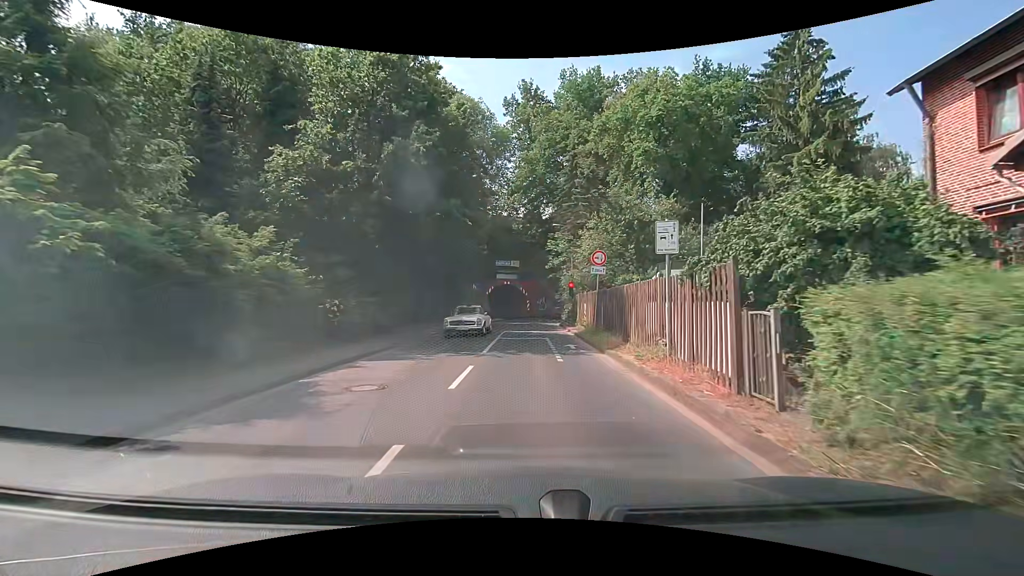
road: tertiary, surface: asphalt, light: Day
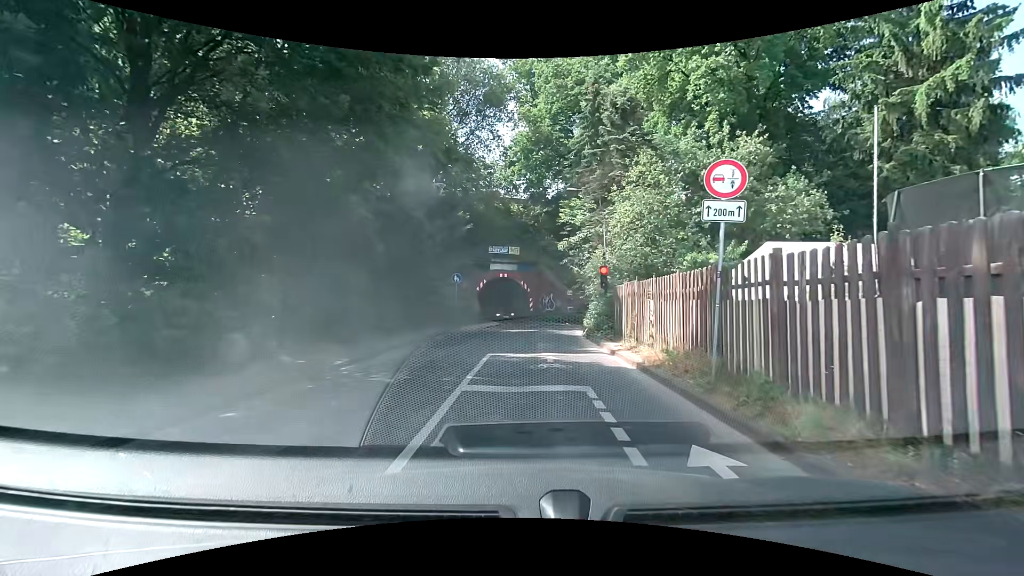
(-0.1, +11.8) m; -1°
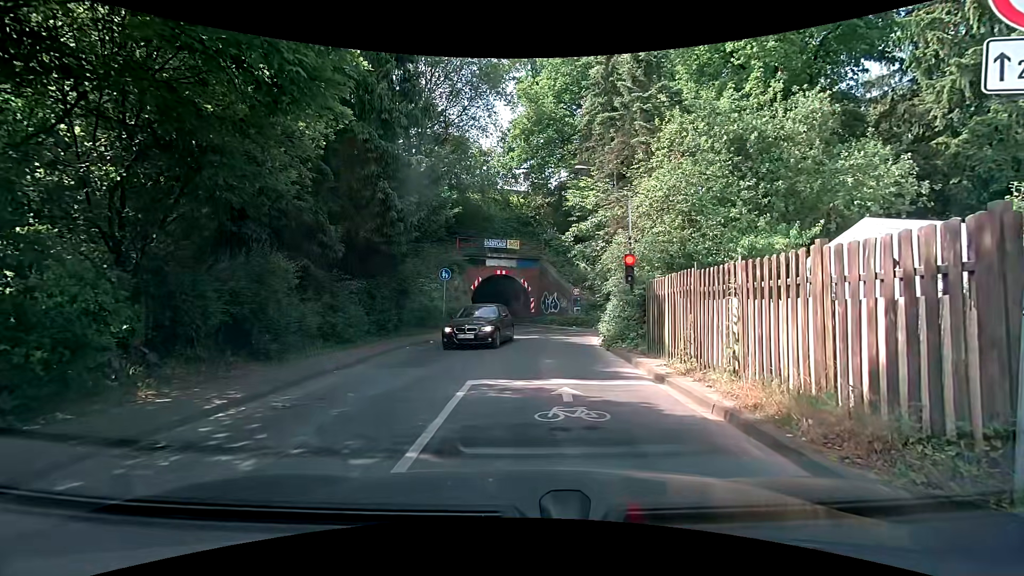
(+0.1, +4.3) m; +3°
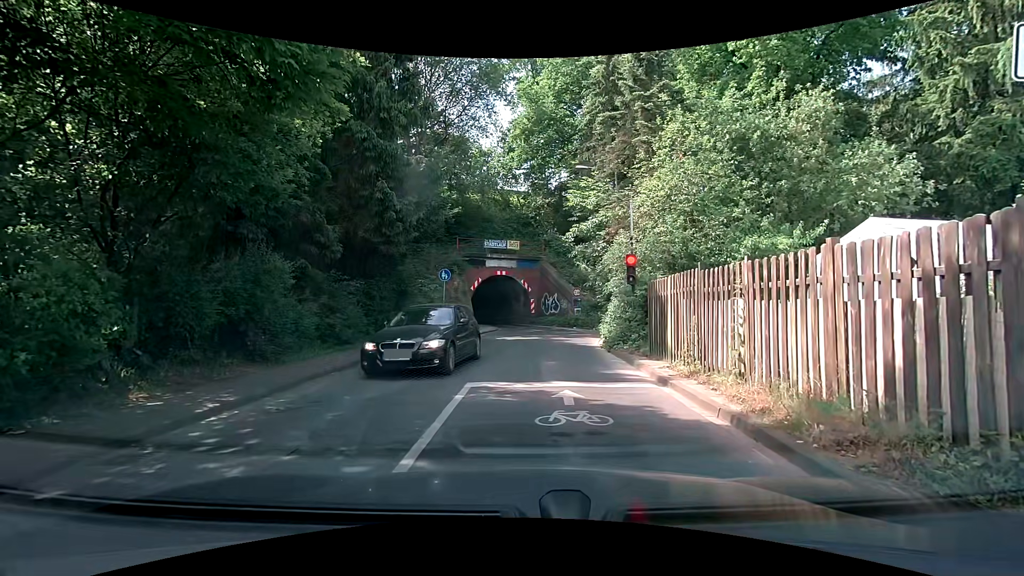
(0.0, +0.2) m; 0°
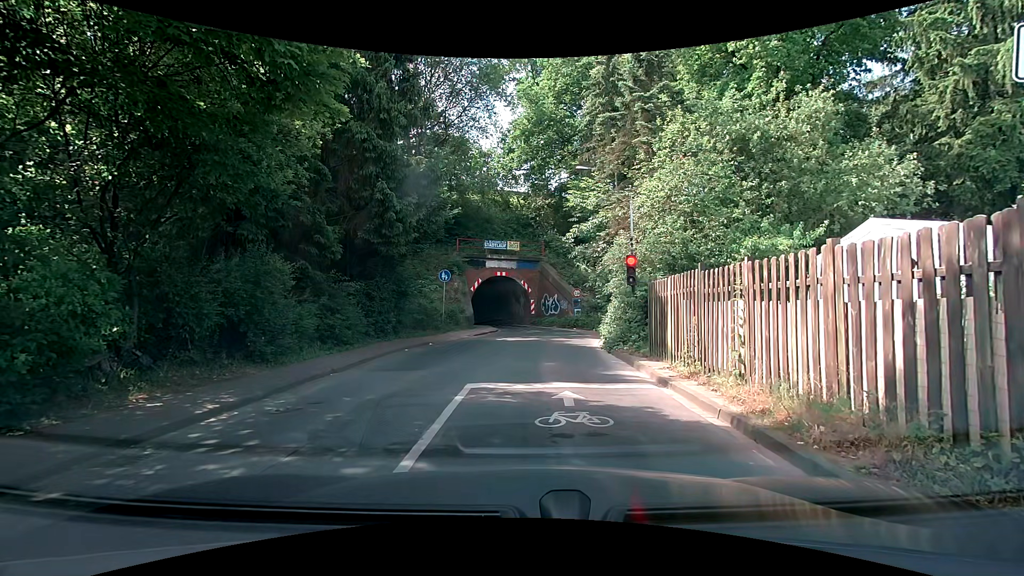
(0.0, +0.1) m; 0°
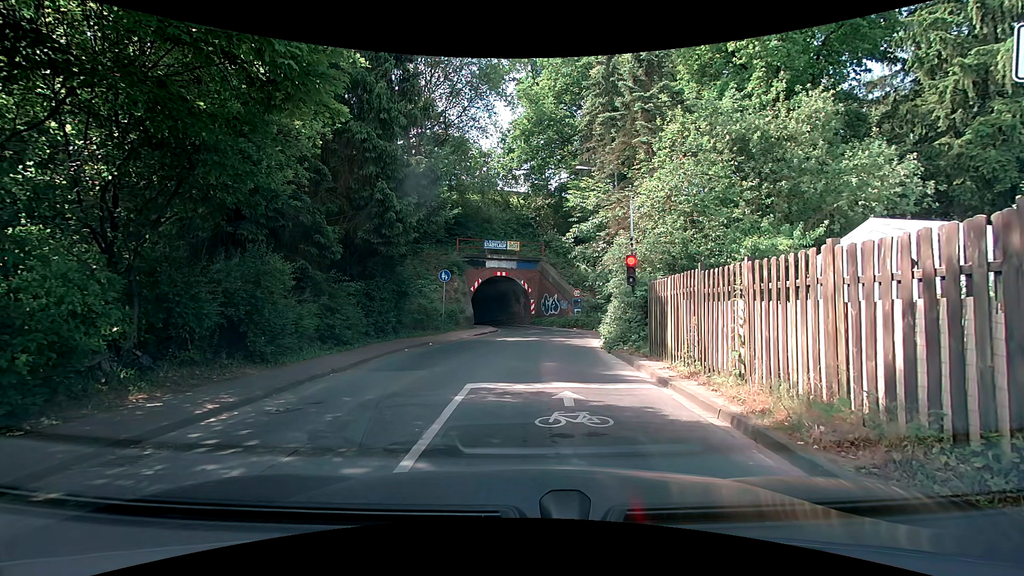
(0.0, 0.0) m; 0°
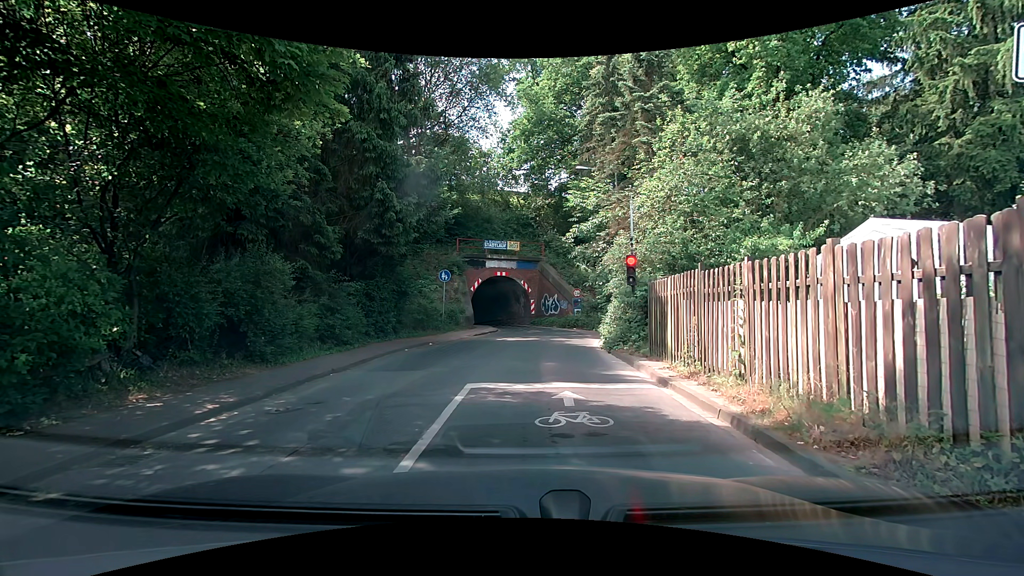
(0.0, 0.0) m; 0°
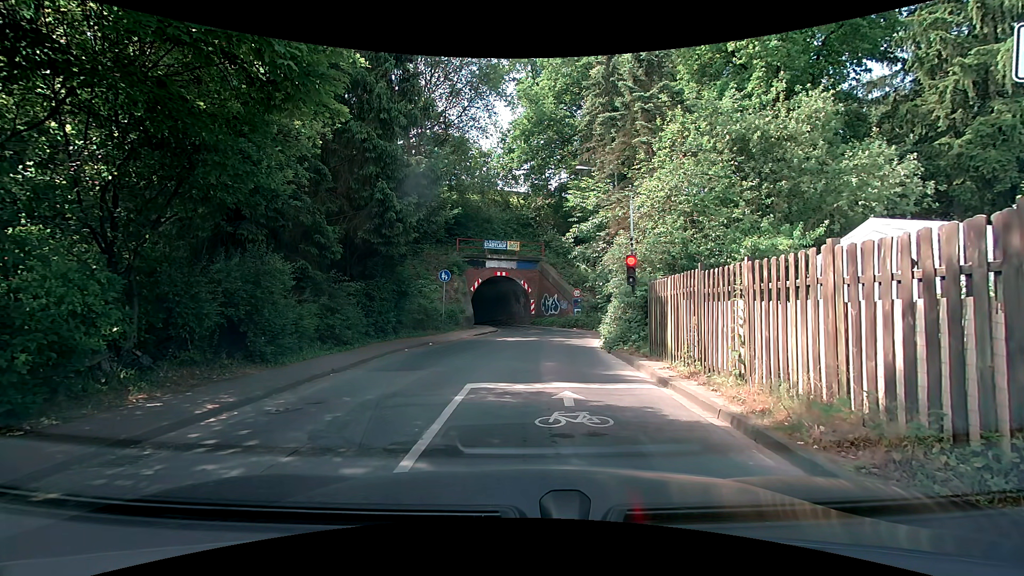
(0.0, 0.0) m; 0°
